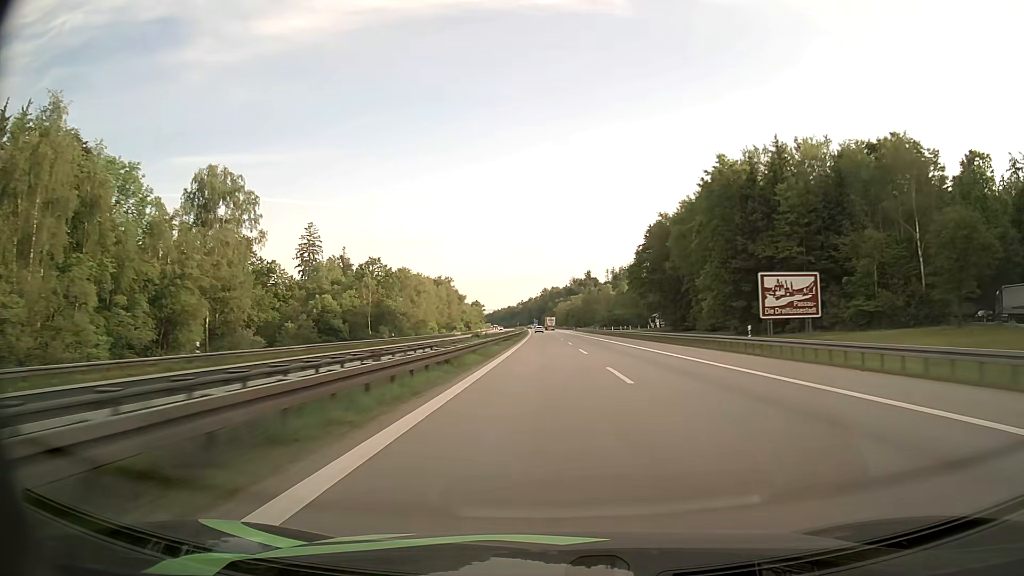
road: motorway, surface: asphalt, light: Day
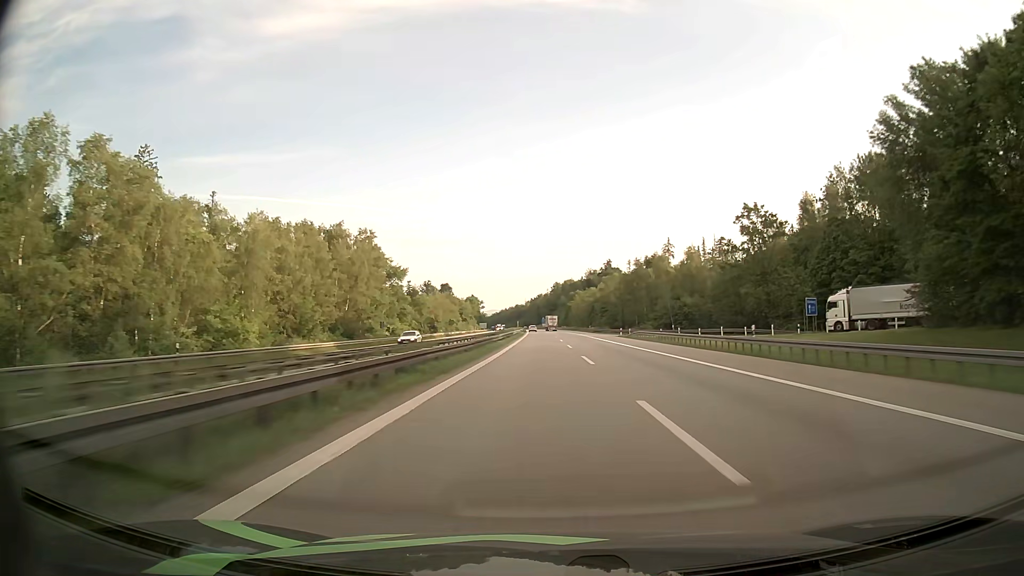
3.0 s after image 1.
(-0.3, +99.8) m; -1°
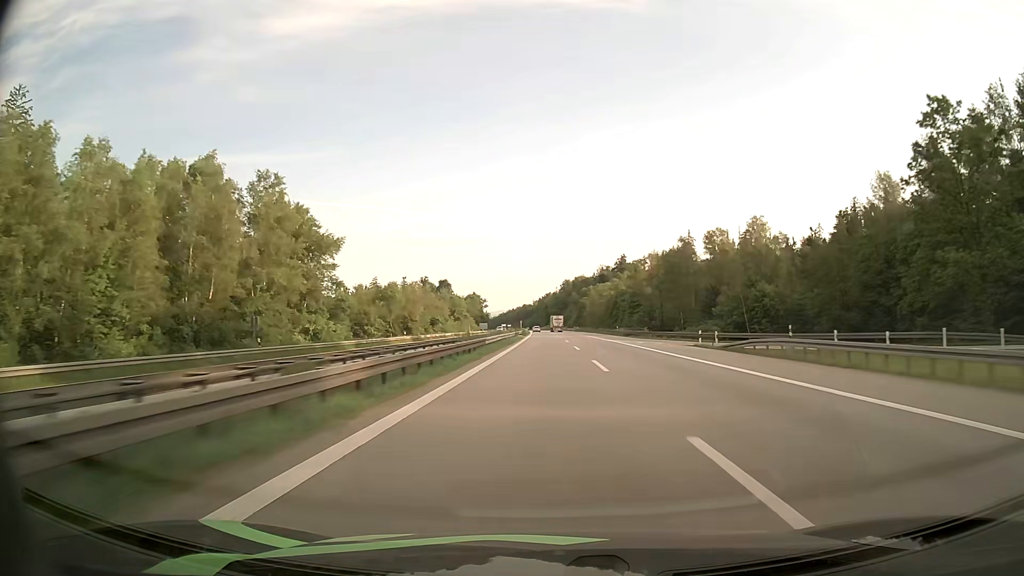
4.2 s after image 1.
(-0.3, +40.0) m; -1°
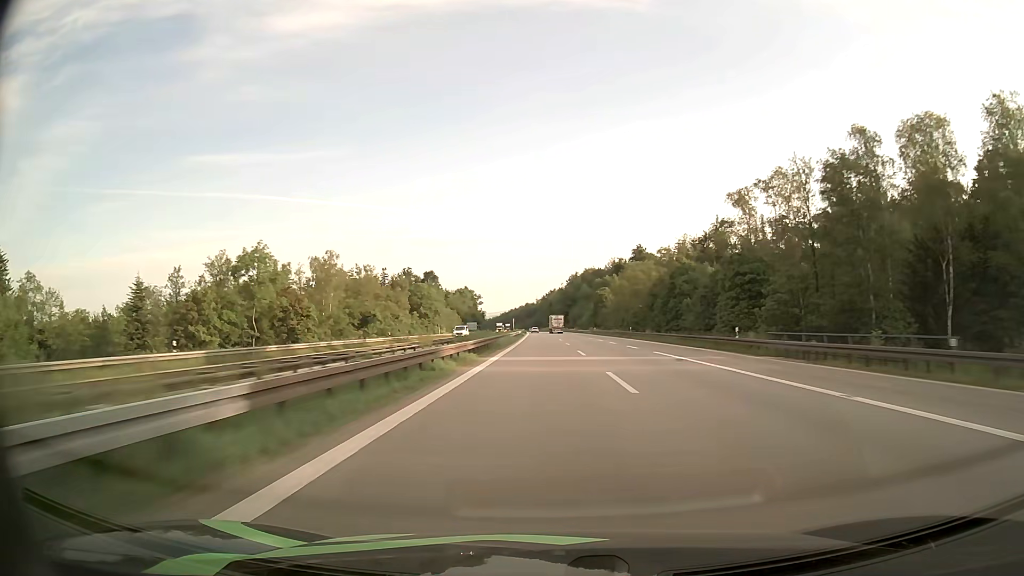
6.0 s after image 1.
(-0.3, +60.1) m; -1°
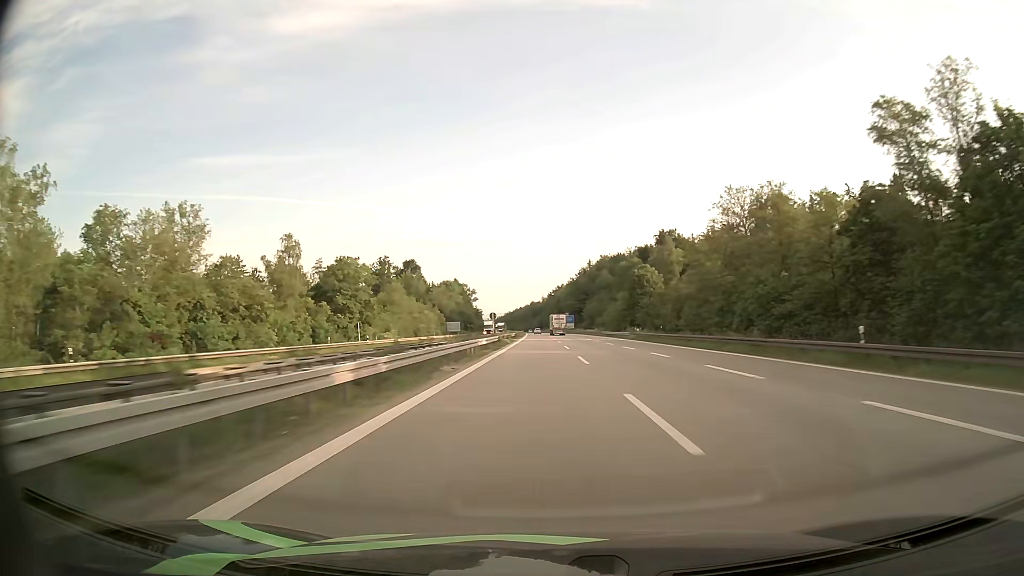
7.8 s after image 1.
(-0.2, +60.7) m; 0°
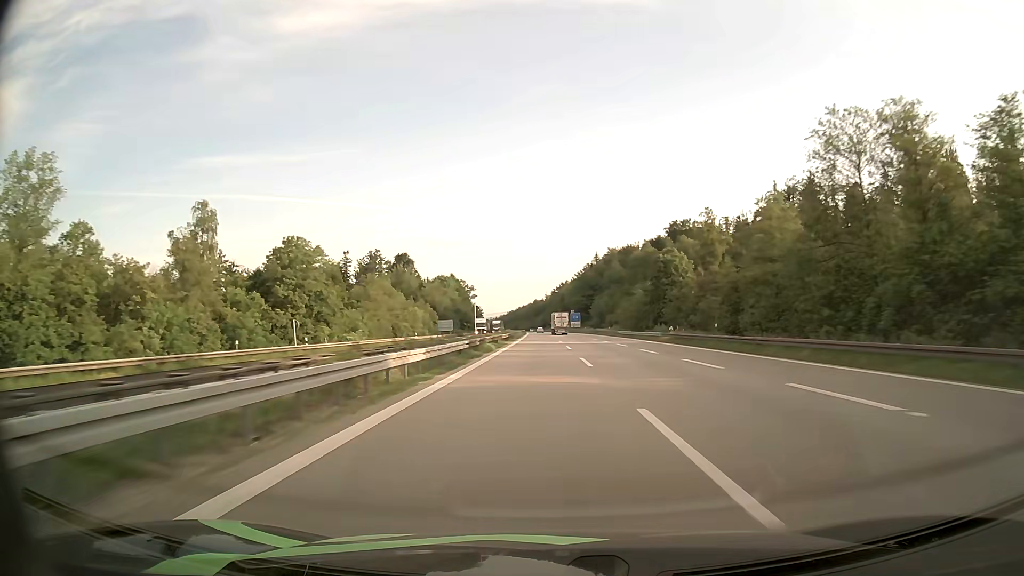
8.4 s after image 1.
(-0.1, +20.3) m; 0°
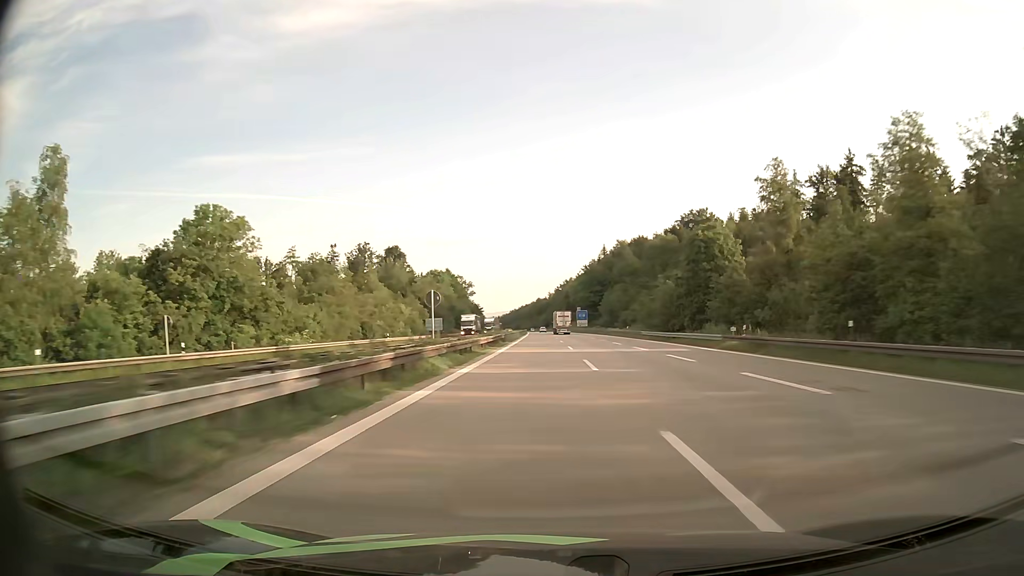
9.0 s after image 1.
(-0.1, +20.3) m; 0°
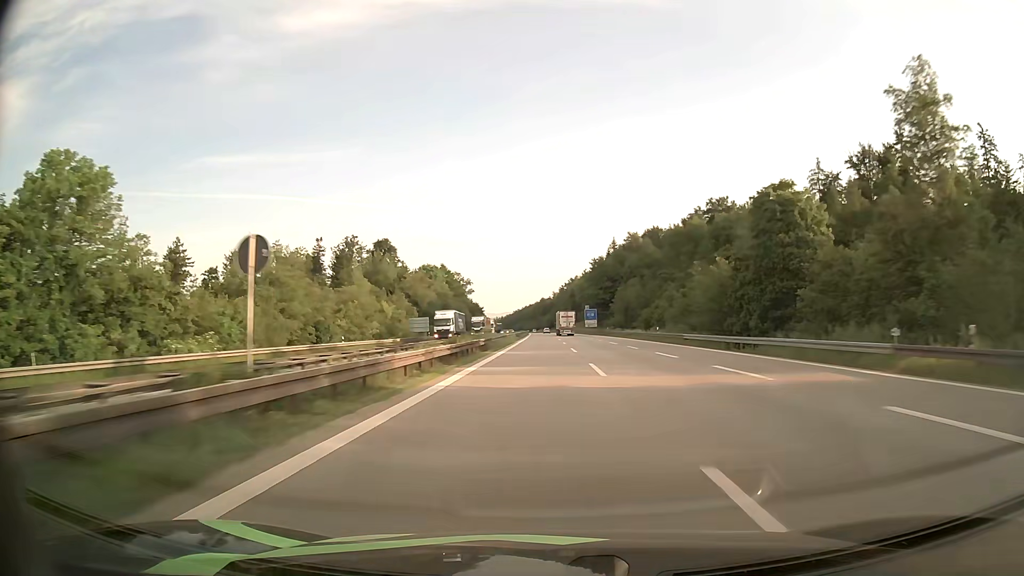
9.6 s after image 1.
(-0.1, +20.3) m; 0°
(0, +10) (0, +20) (0, +30) (0, +40) (0, +50) (0, +60) (-1, +70) (-1, +80) (-1, +90) (-1, +100) m
